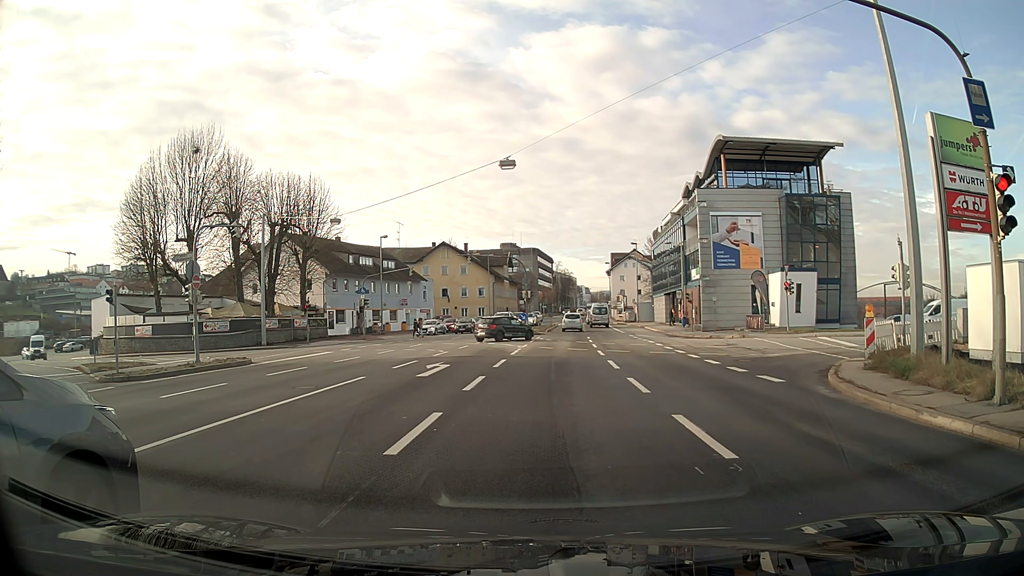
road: primary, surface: asphalt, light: Day
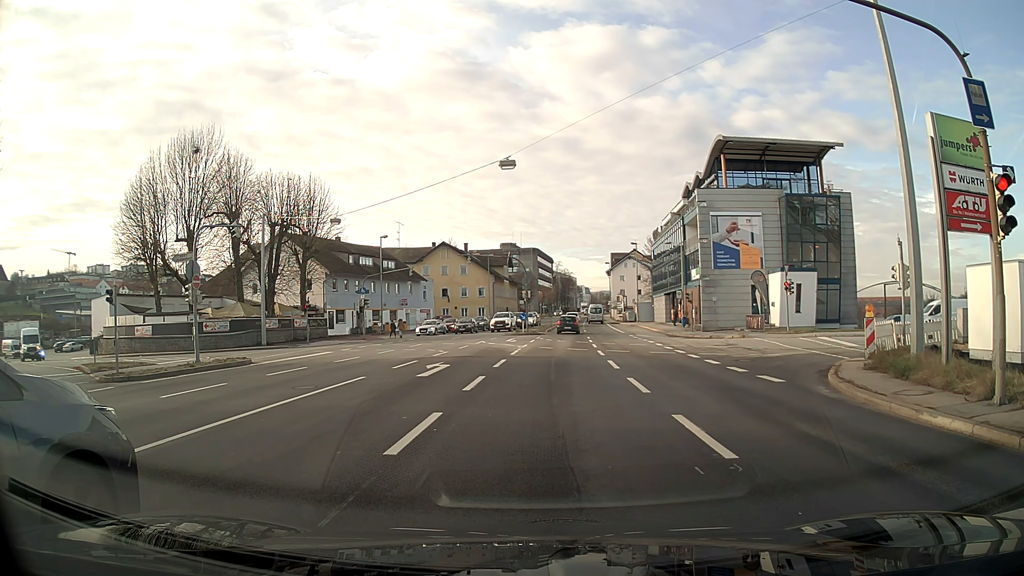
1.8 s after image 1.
(0.0, 0.0) m; 0°
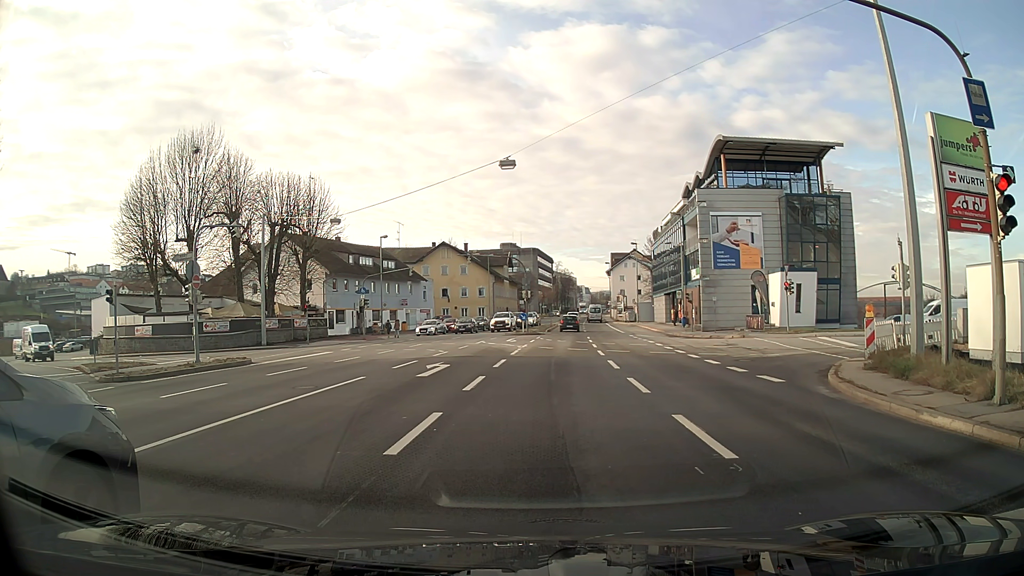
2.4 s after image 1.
(0.0, 0.0) m; 0°
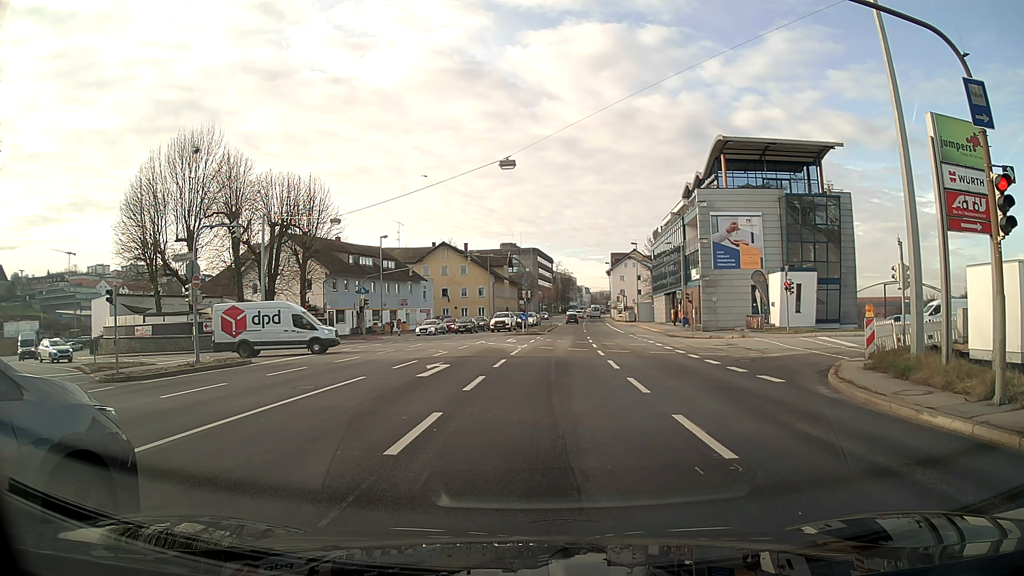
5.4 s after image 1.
(0.0, 0.0) m; 0°
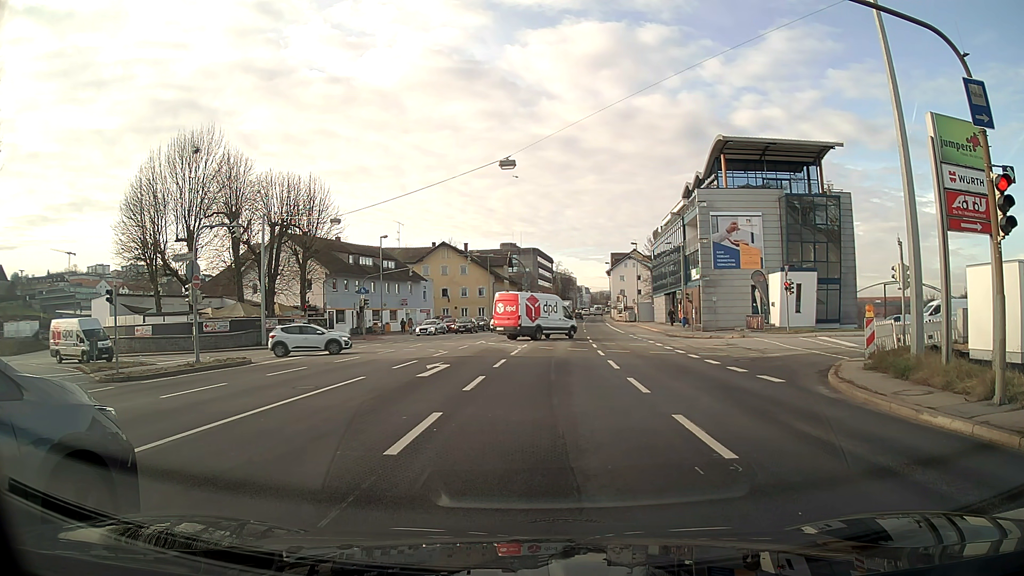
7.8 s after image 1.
(0.0, 0.0) m; 0°
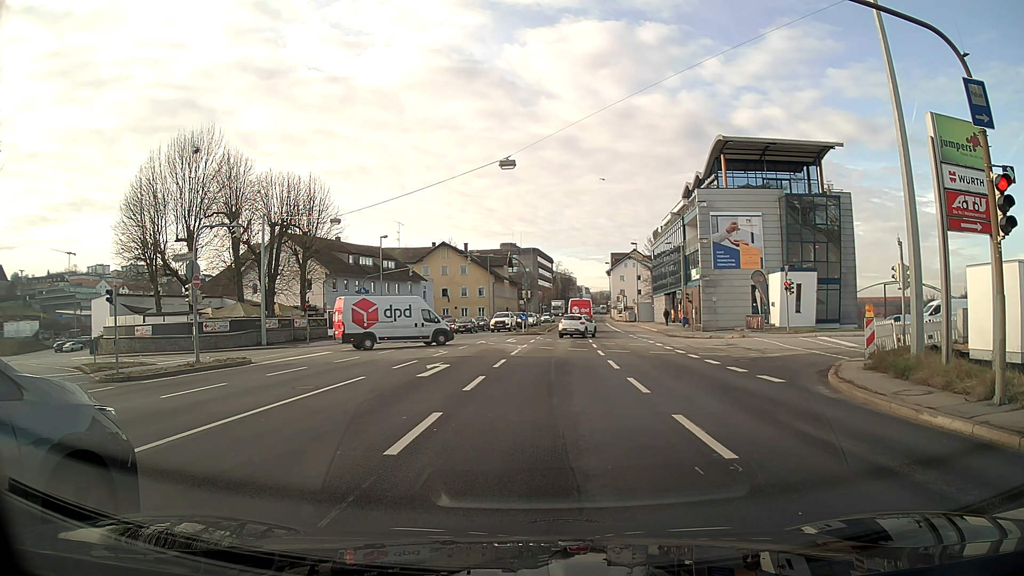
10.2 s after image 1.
(0.0, 0.0) m; 0°
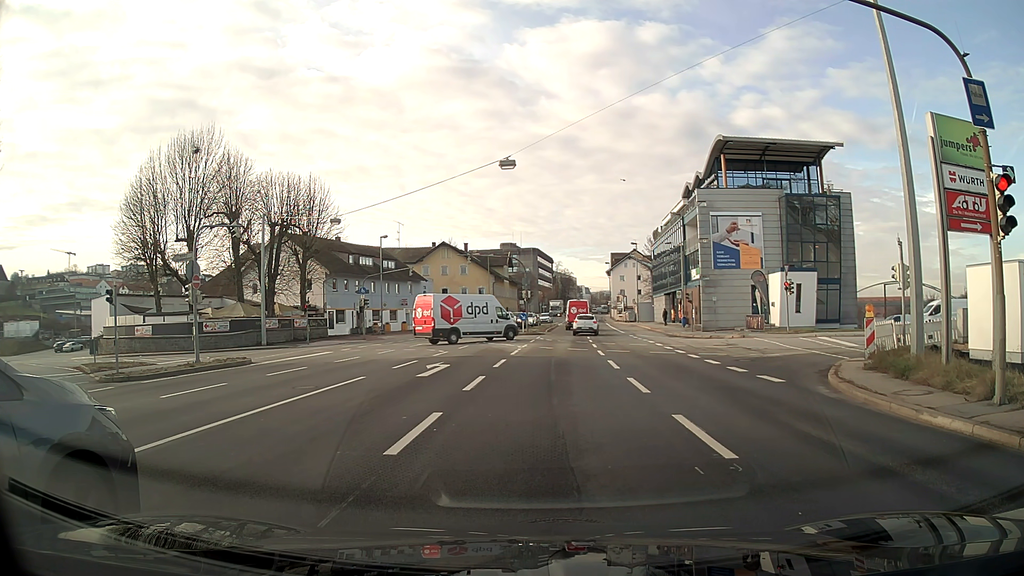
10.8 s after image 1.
(0.0, 0.0) m; 0°
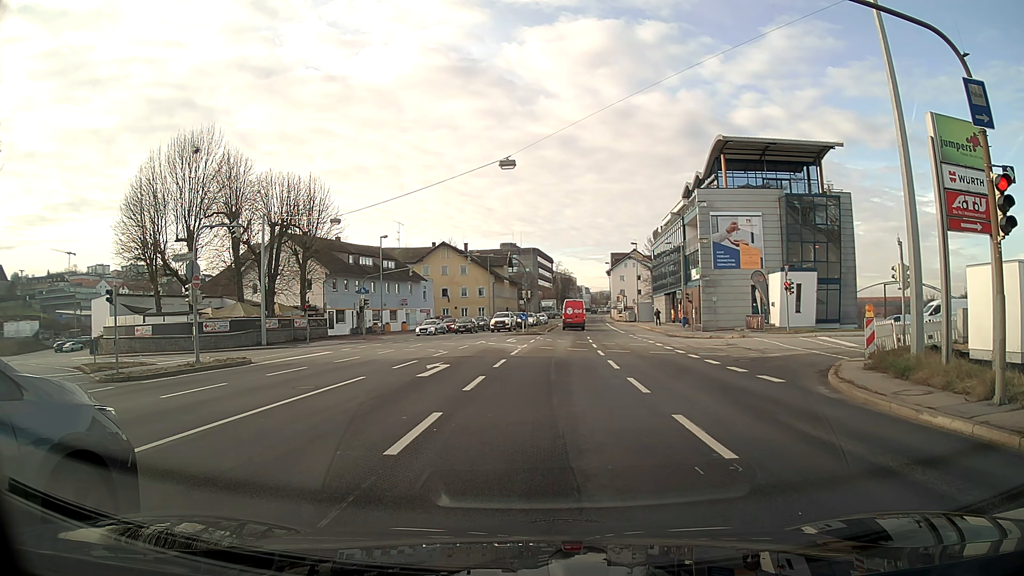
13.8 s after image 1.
(0.0, 0.0) m; 0°
